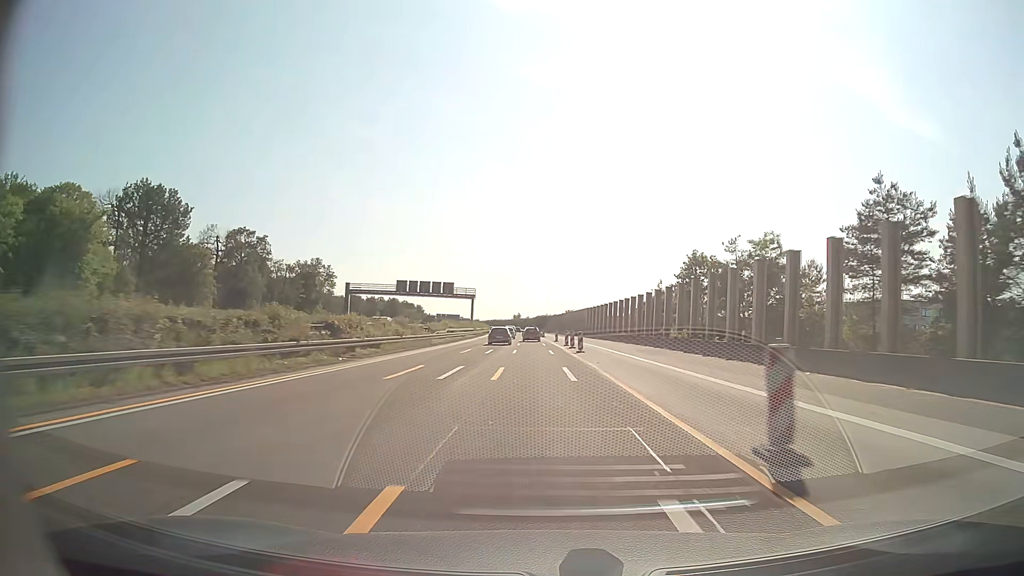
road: motorway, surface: asphalt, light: Day
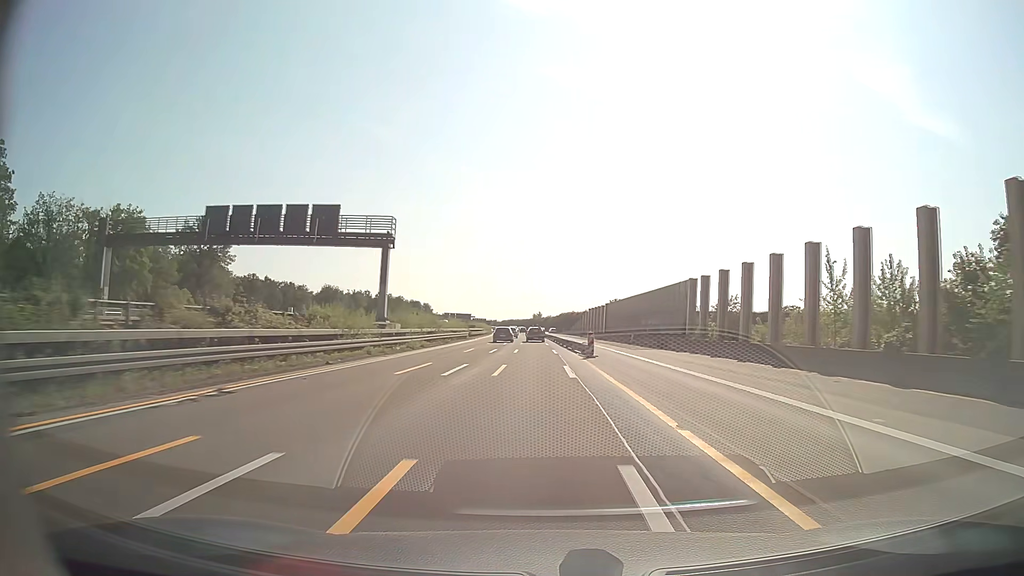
(-0.9, +70.9) m; -2°
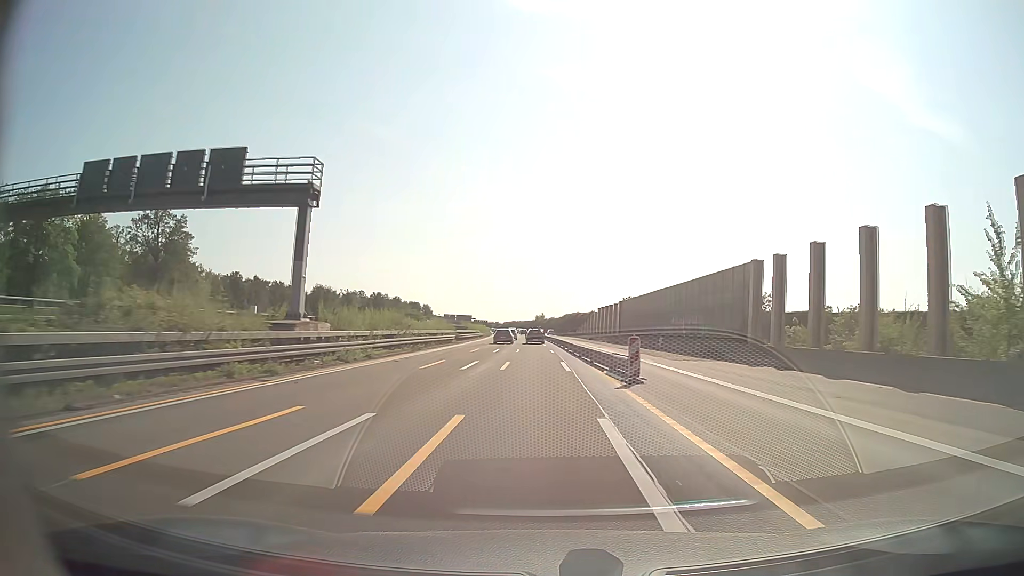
(0.0, +14.2) m; 0°
(0, +10) (0, +20) (0, +30) (0, +40) (0, +50) (-1, +60) (-1, +70) (-1, +80) (-2, +90) (-2, +100) m
